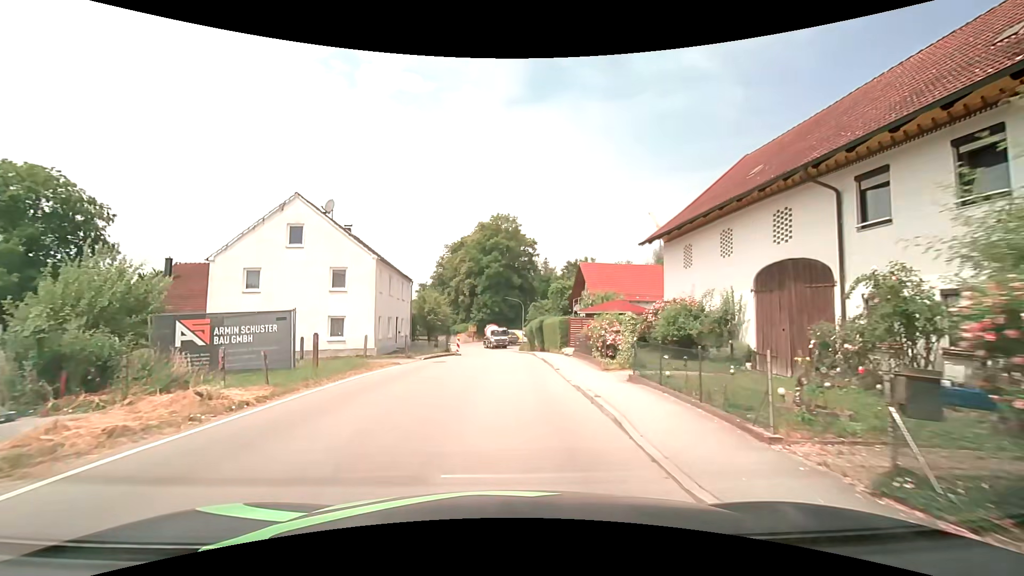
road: secondary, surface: asphalt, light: Day
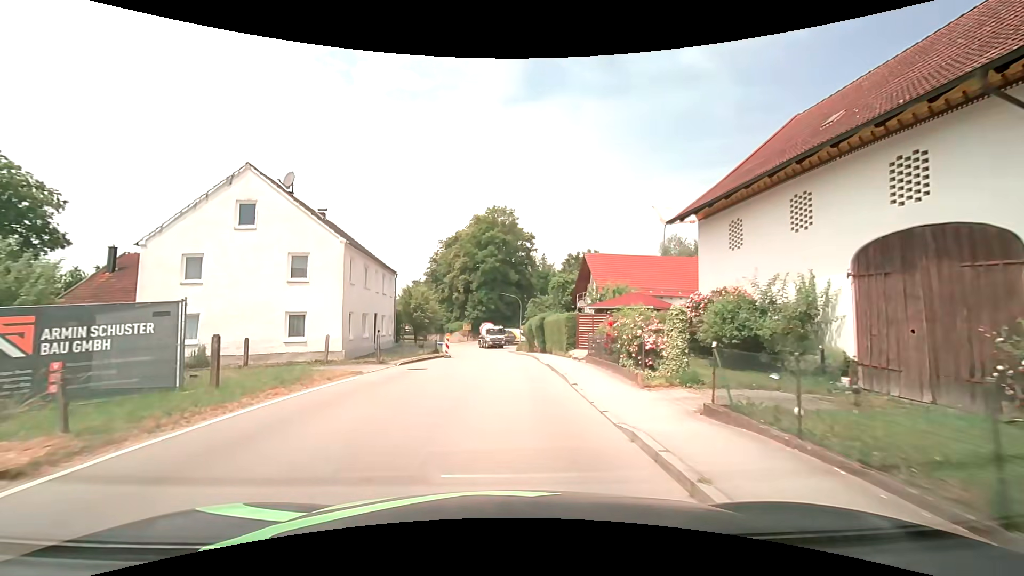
(0.0, +5.0) m; 0°
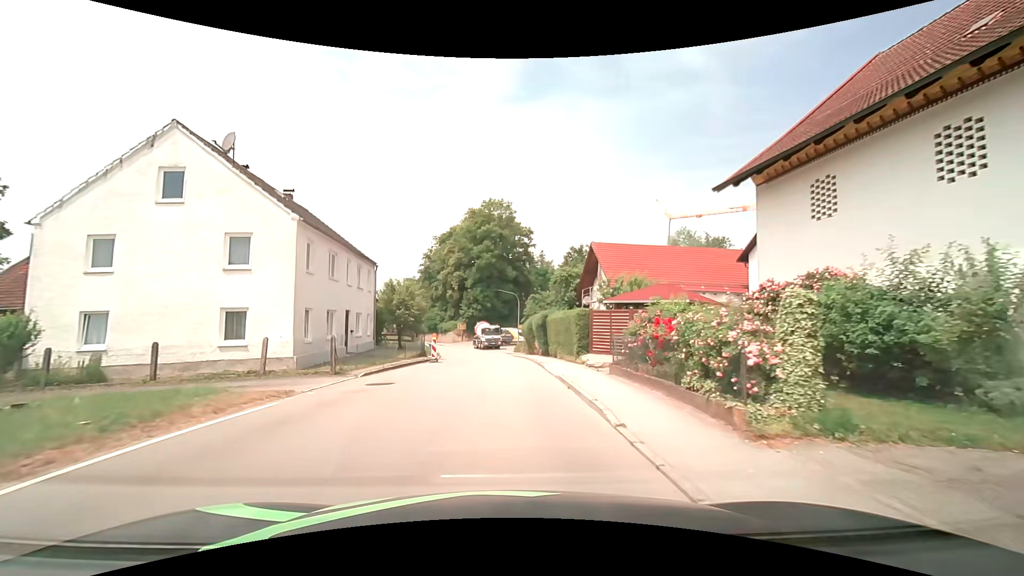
(+0.1, +5.0) m; +1°
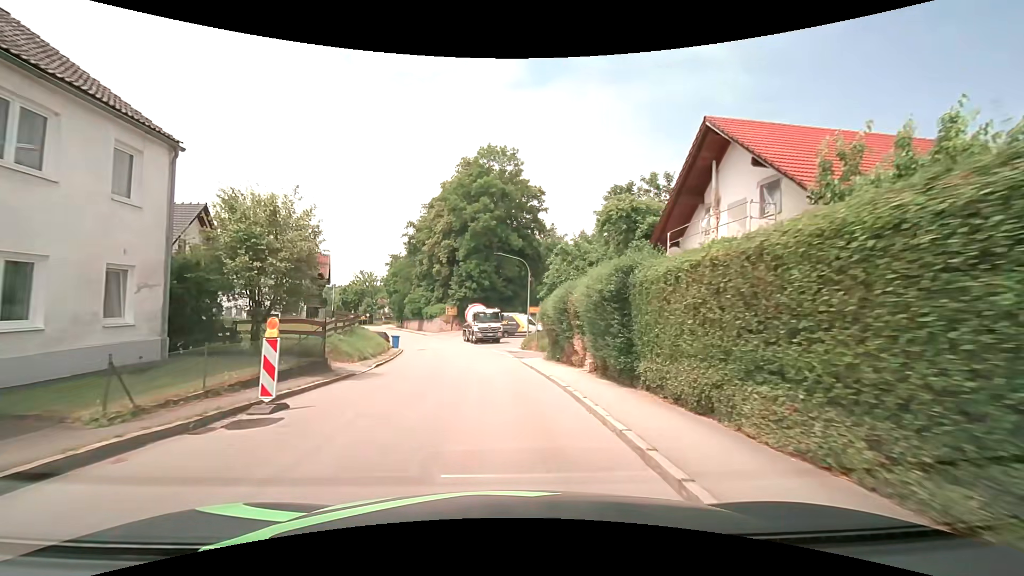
(0.0, +21.2) m; 0°
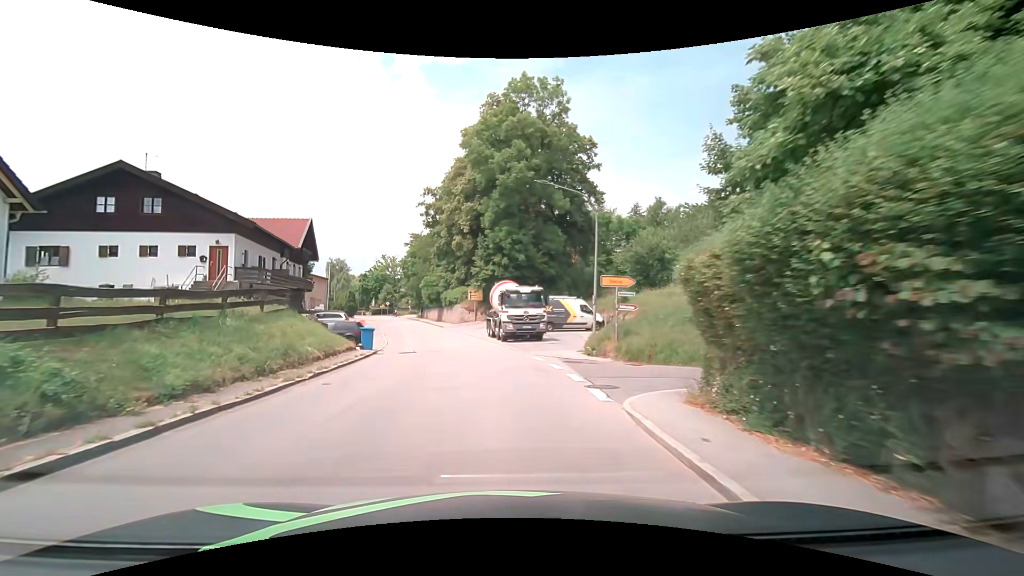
(-0.4, +17.1) m; -4°
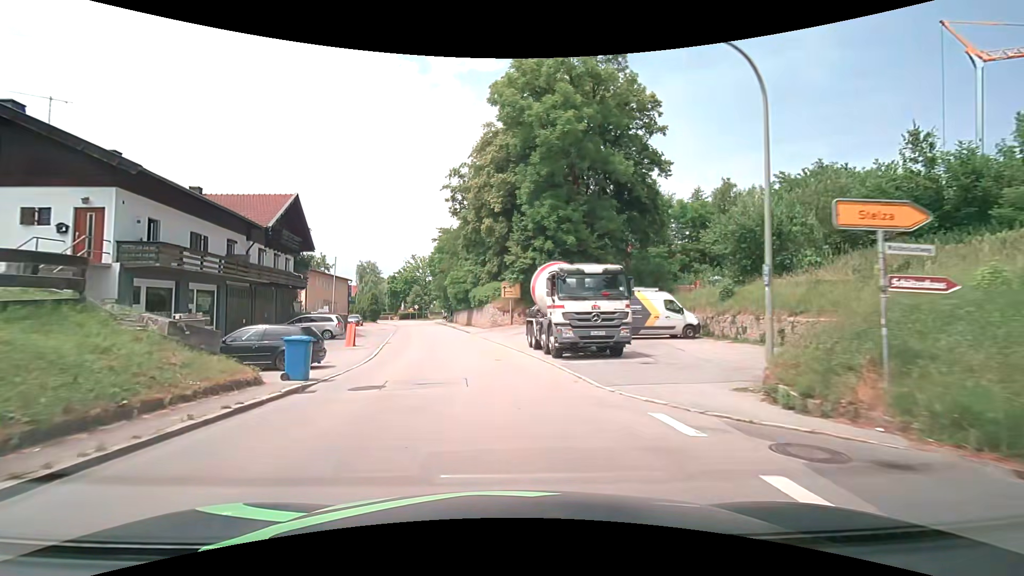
(-0.4, +11.9) m; -4°
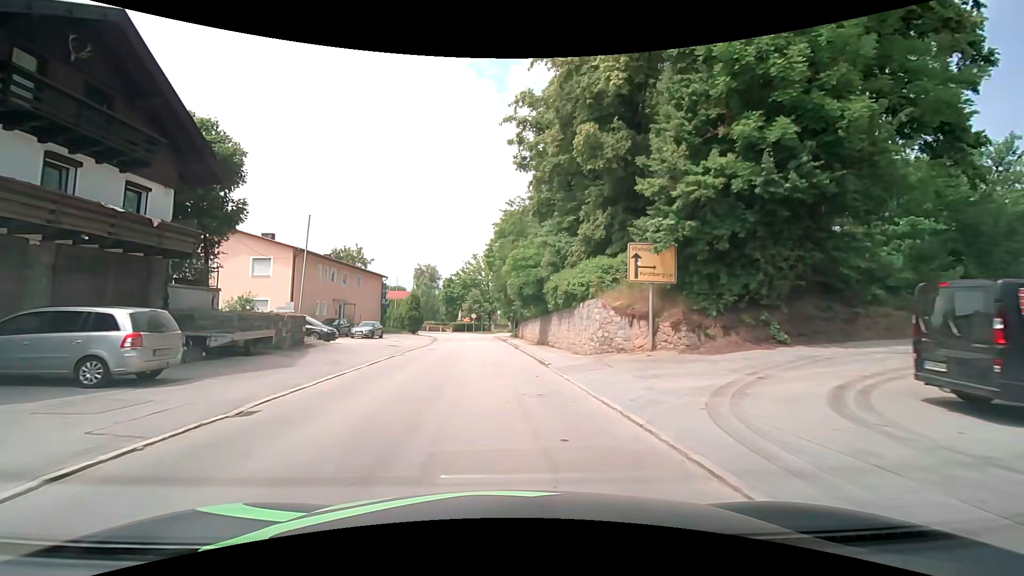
(-1.9, +23.6) m; -8°
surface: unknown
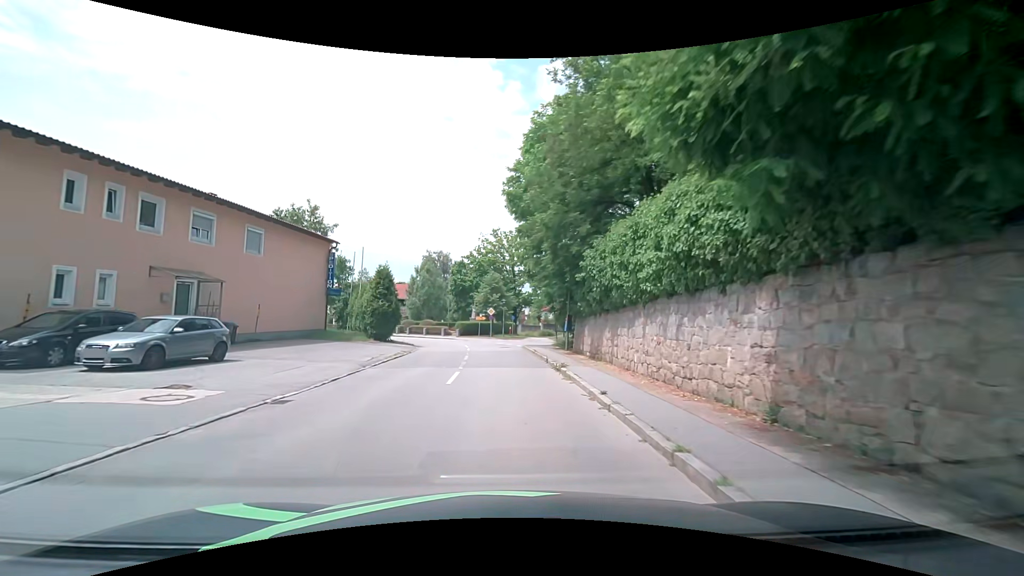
(-1.0, +27.7) m; -3°
(0, +10) (-1, +20) (-1, +30) (-2, +40) (-6, +49) (-12, +57) (-19, +64) (-26, +71) (-33, +79) (-39, +87) m
